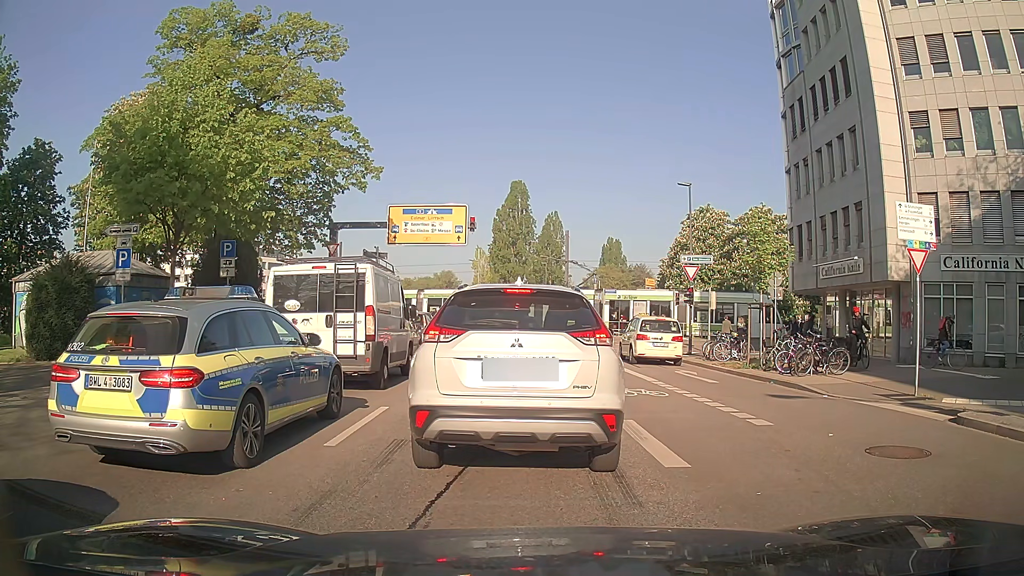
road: primary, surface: asphalt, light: Day
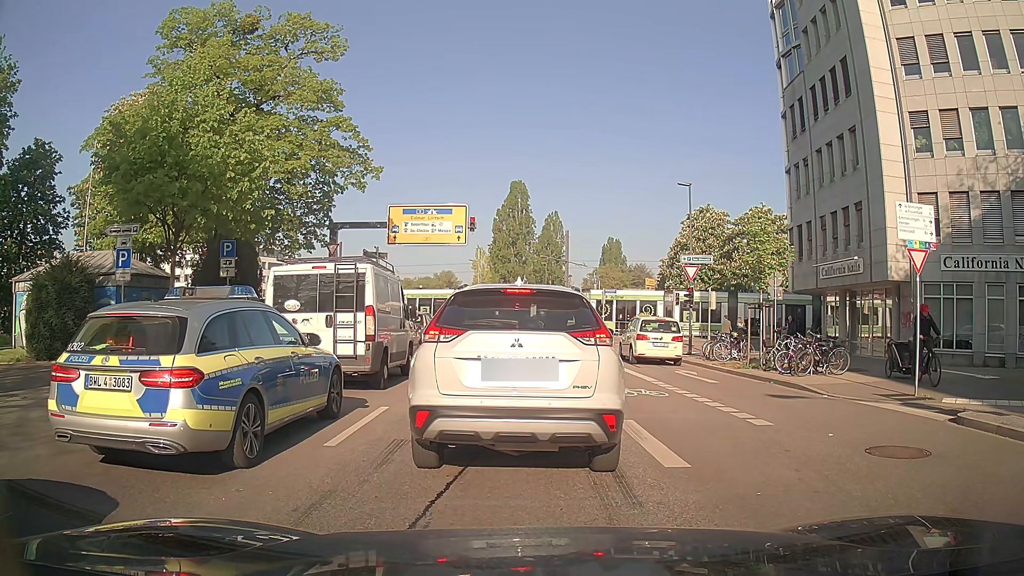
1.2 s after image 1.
(0.0, 0.0) m; 0°
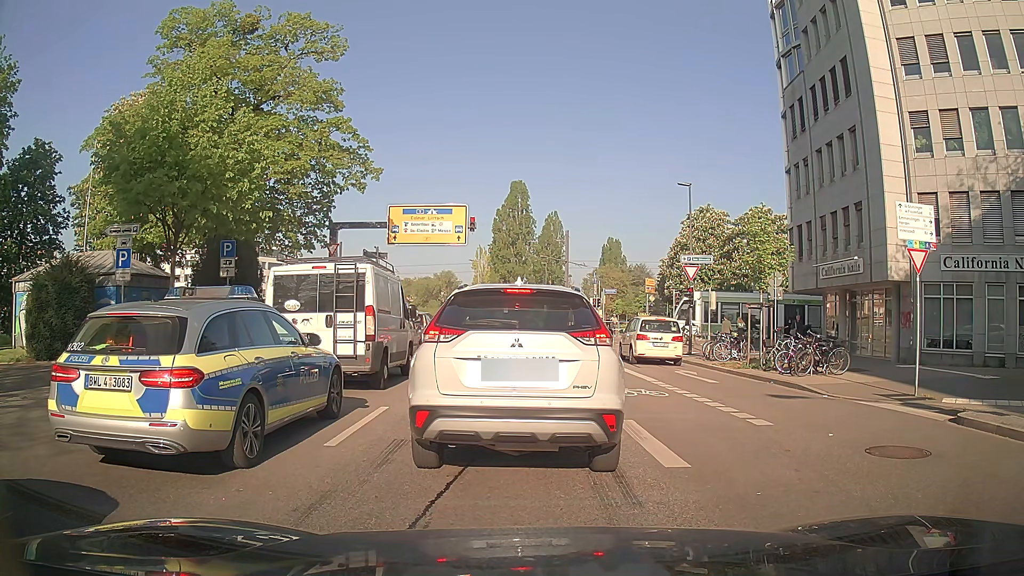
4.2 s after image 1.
(0.0, 0.0) m; 0°
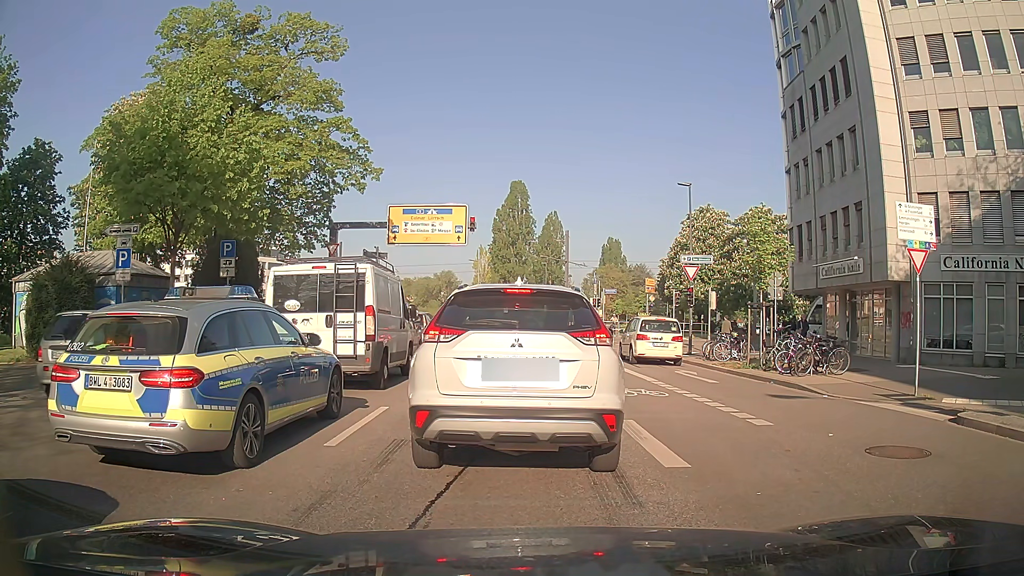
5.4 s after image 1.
(0.0, 0.0) m; 0°
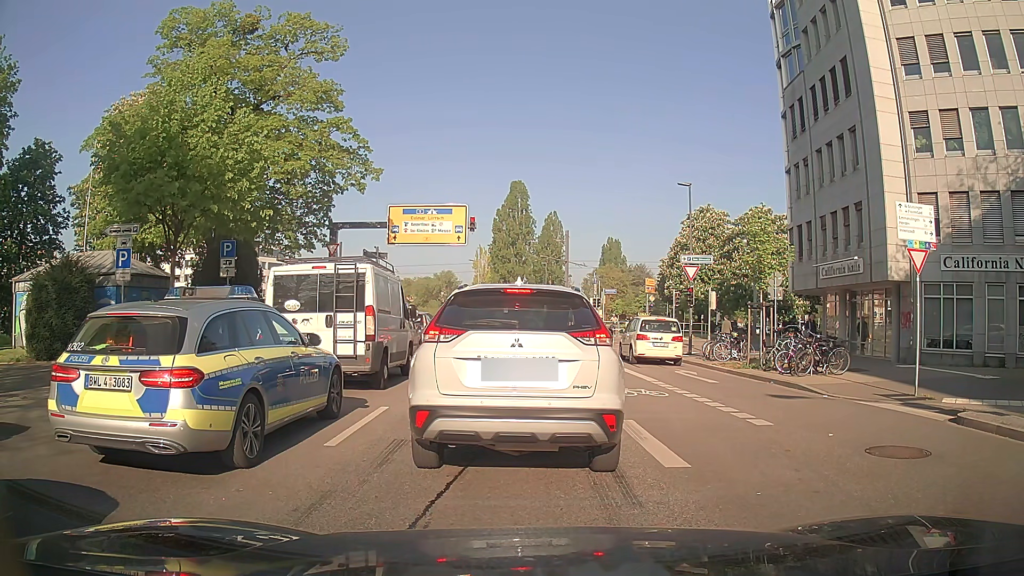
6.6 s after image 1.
(0.0, 0.0) m; 0°
